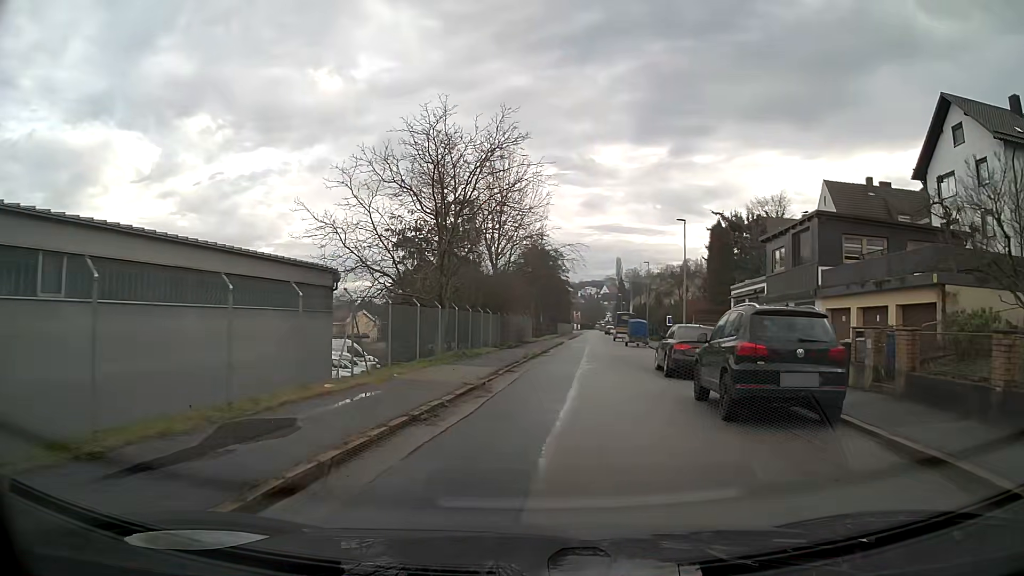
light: Day
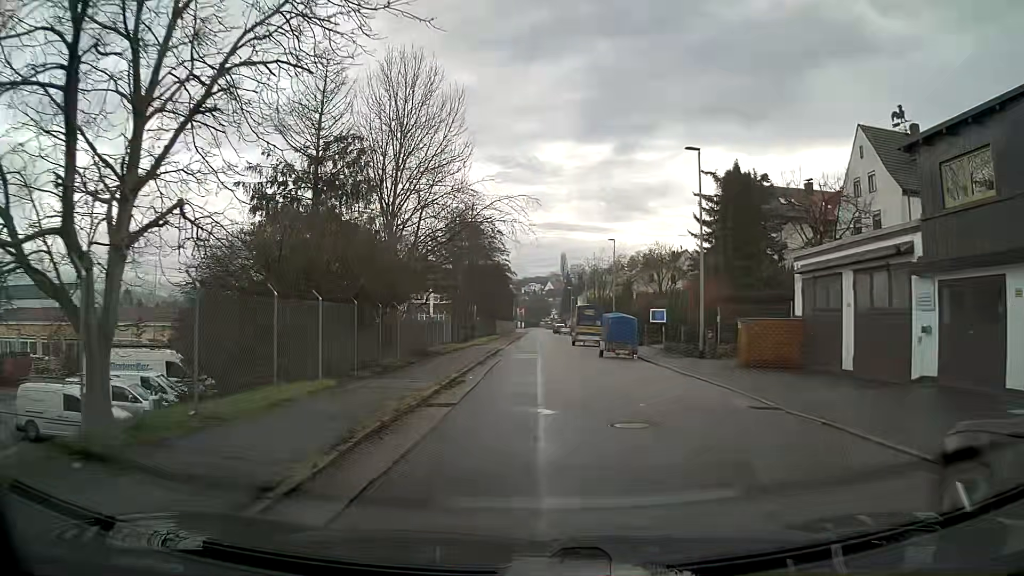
(+0.8, +17.6) m; +4°
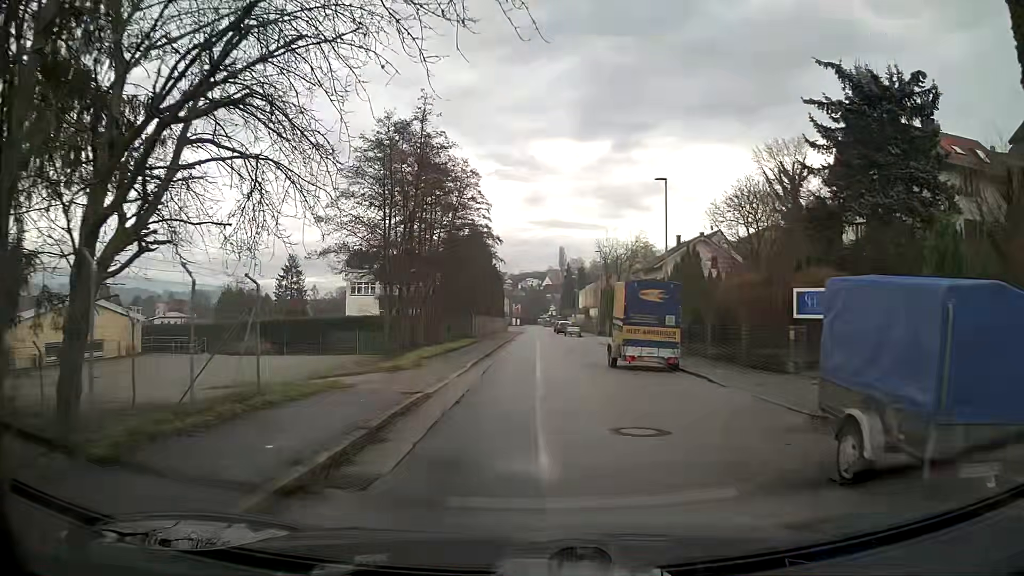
(+0.1, +22.9) m; 0°
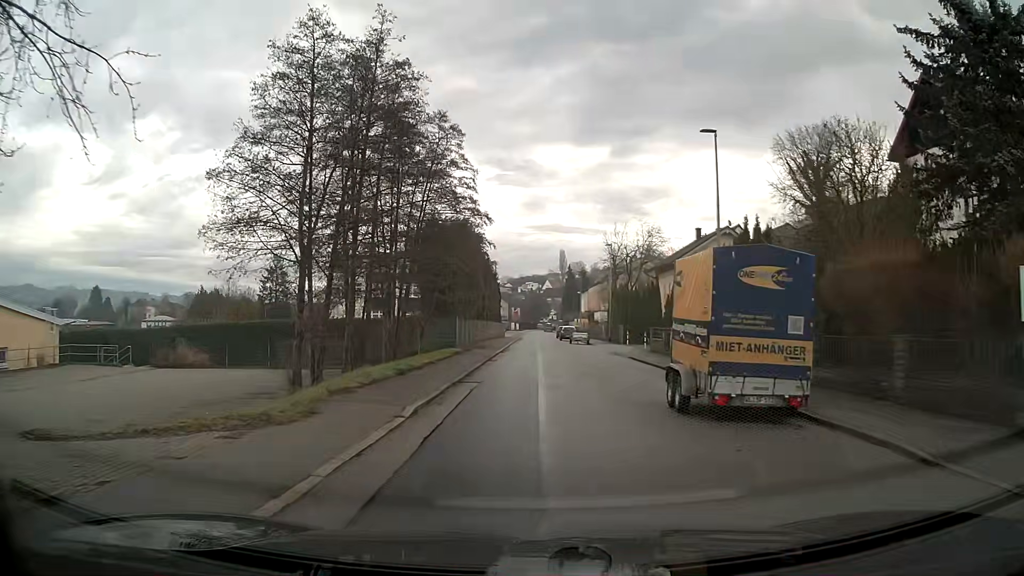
(0.0, +9.3) m; 0°
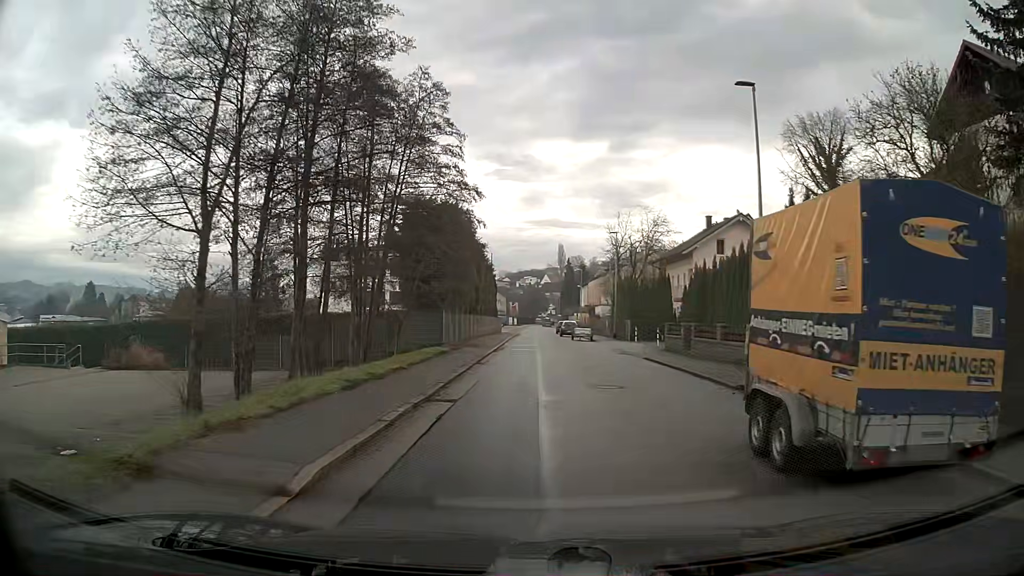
(0.0, +4.6) m; 0°
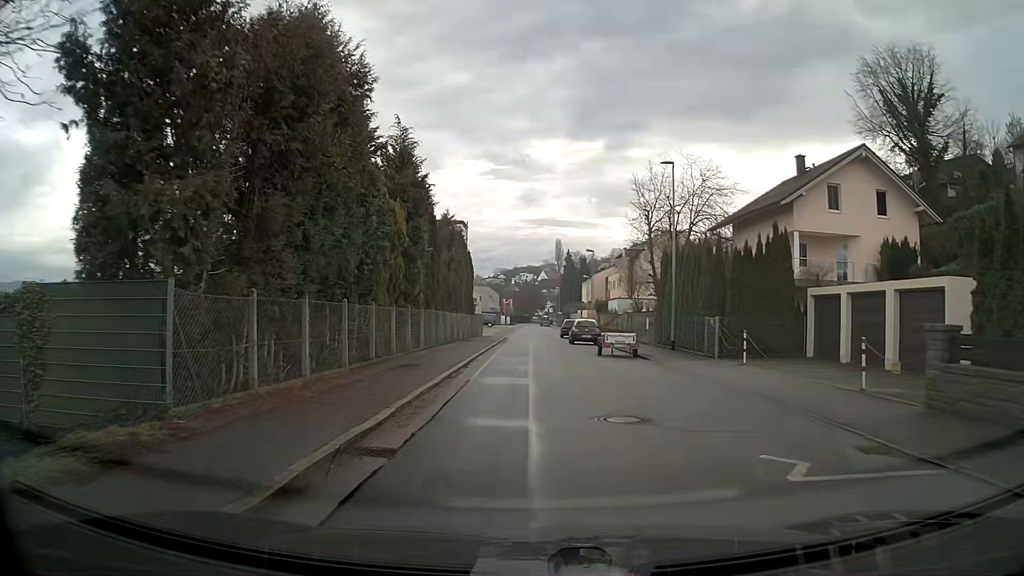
(+0.1, +23.2) m; 0°
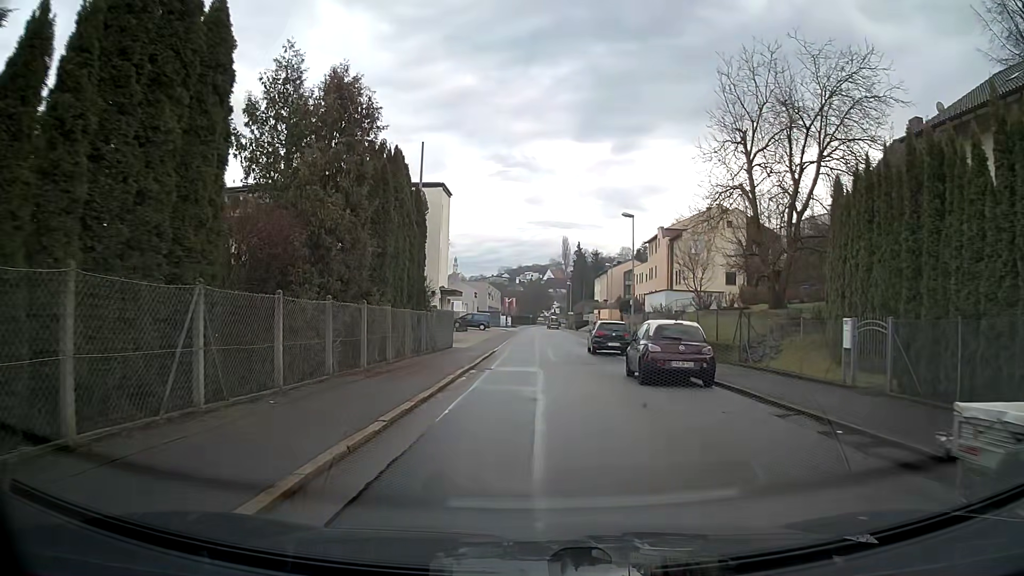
(-0.1, +23.4) m; -1°
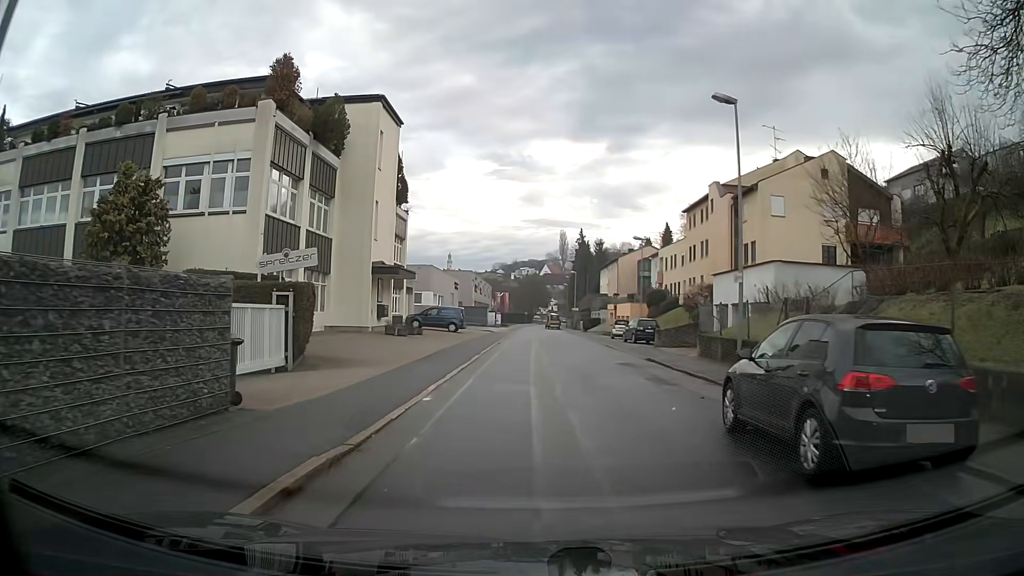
(+0.1, +23.3) m; +1°
(0, +10) (+1, +20) (+2, +30) (+2, +40) (+2, +50) (+2, +60) (+2, +70) (+1, +80) (-1, +90) (-1, +100) m
